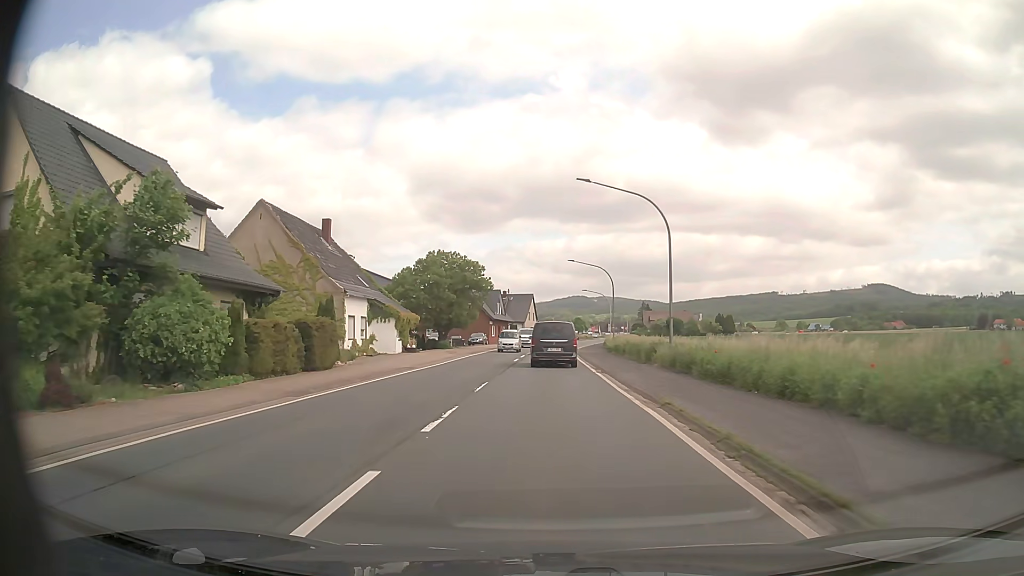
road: primary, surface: asphalt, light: Day
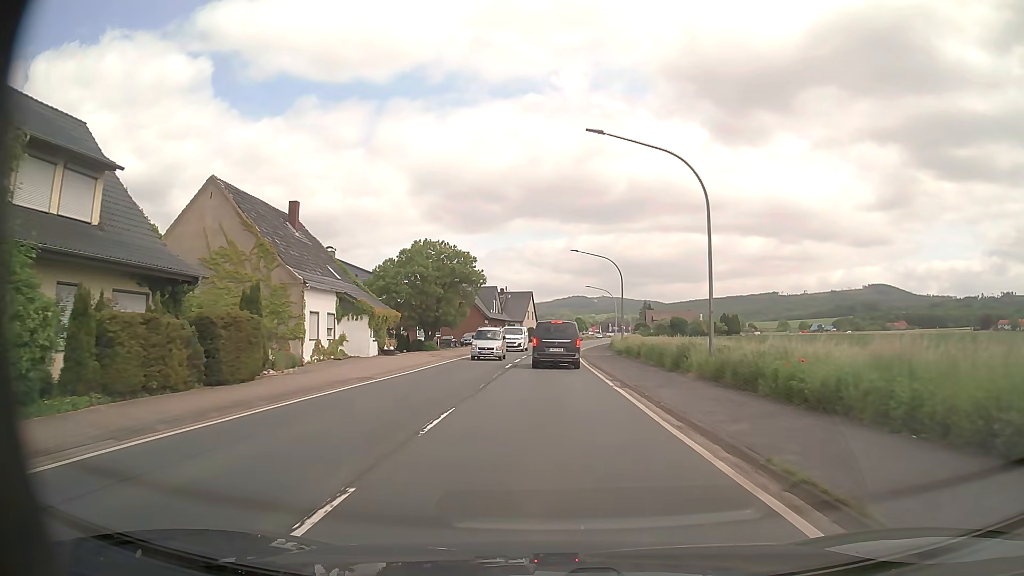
(0.0, +6.7) m; 0°
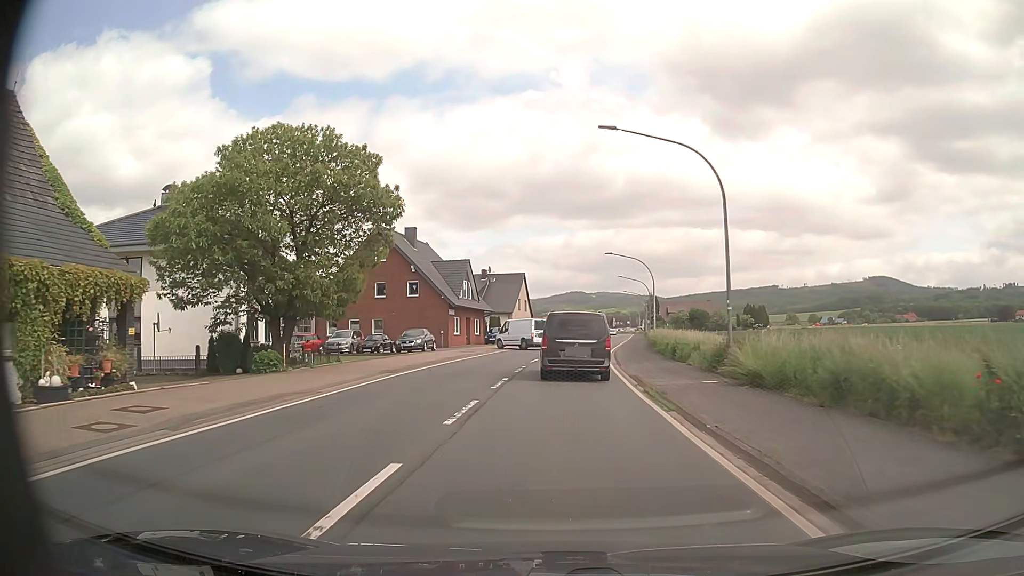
(0.0, +29.1) m; 0°
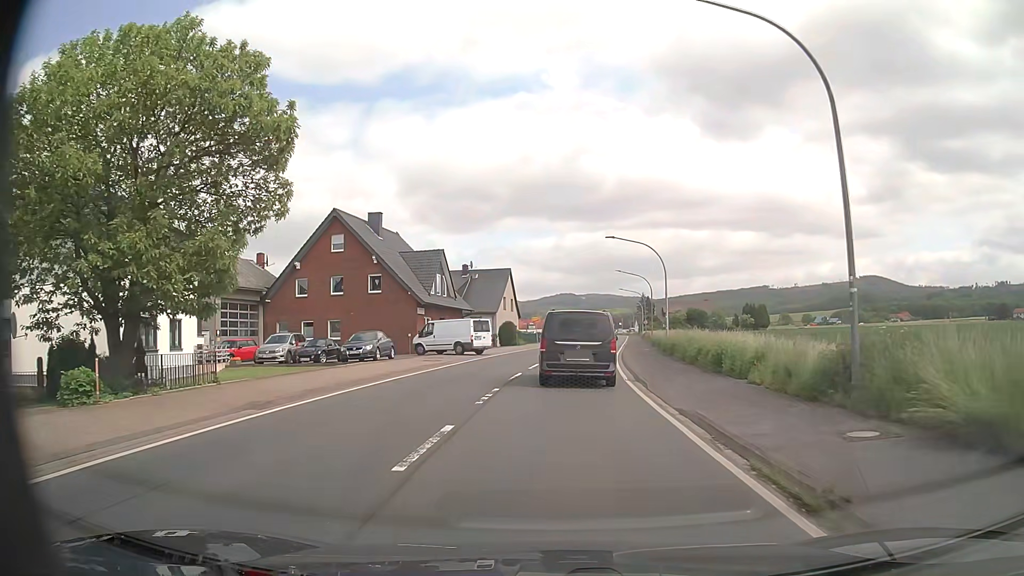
(+0.1, +9.1) m; +1°
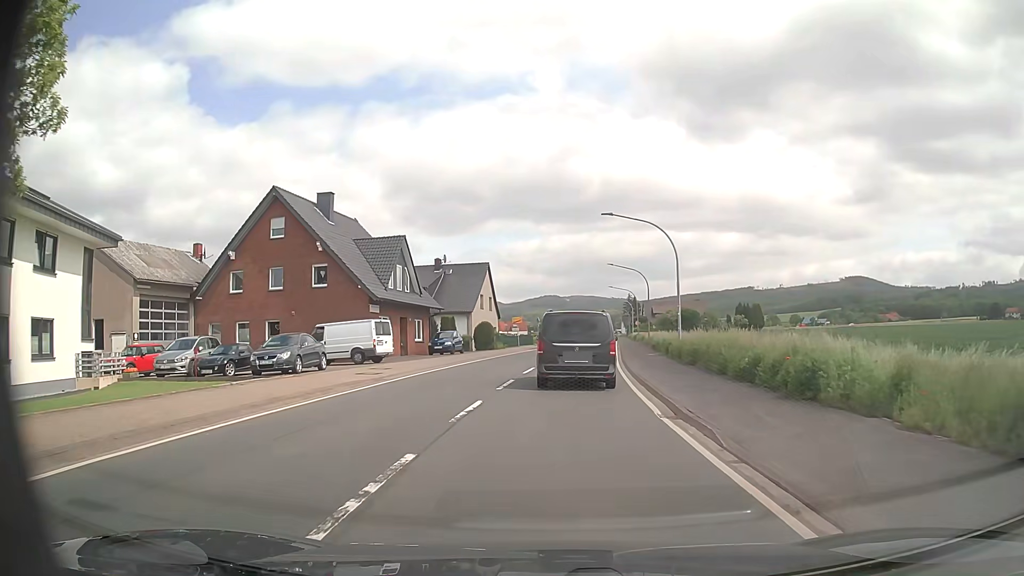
(+0.1, +8.4) m; +2°
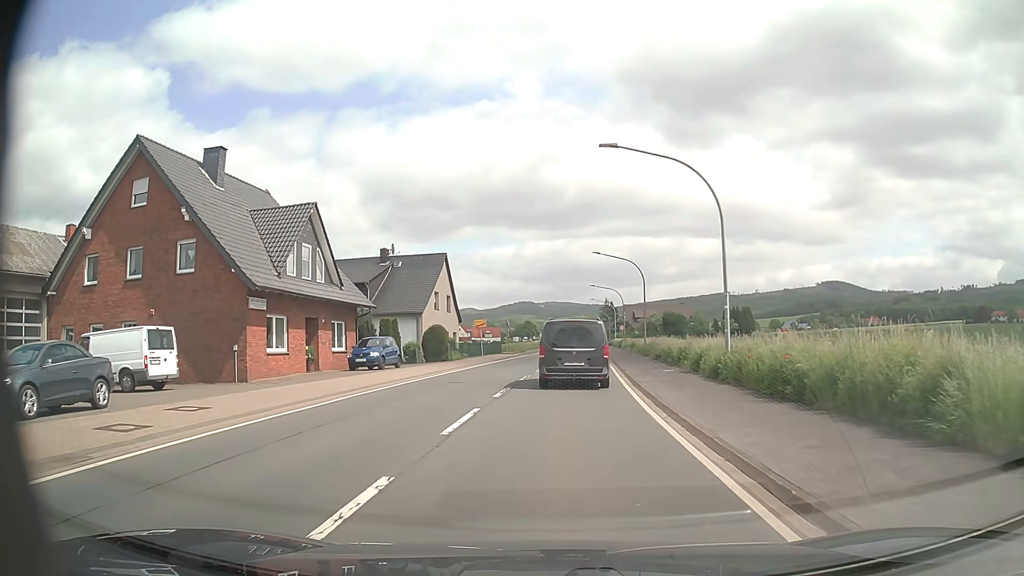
(+0.2, +12.8) m; +2°
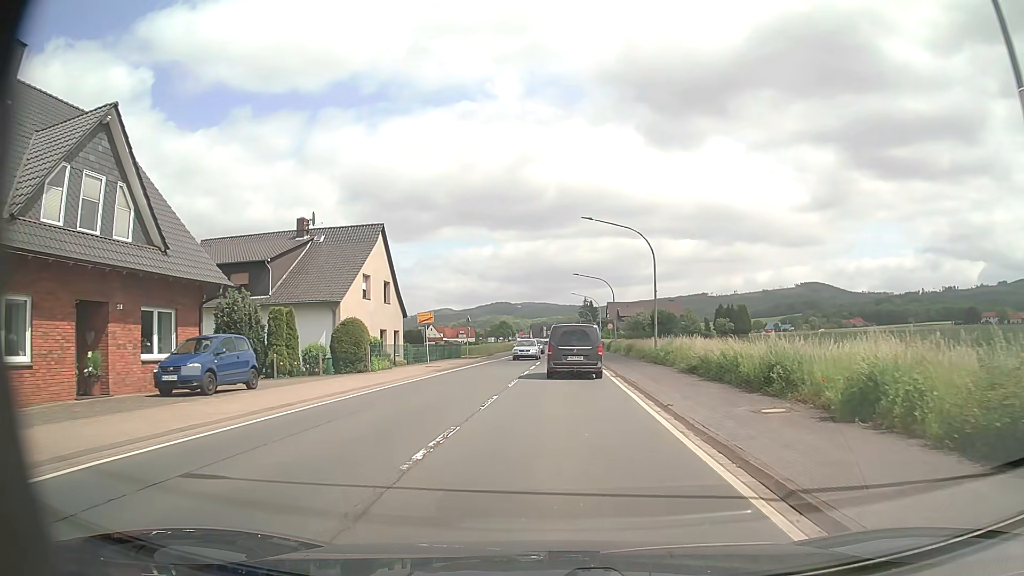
(+0.3, +14.9) m; +2°
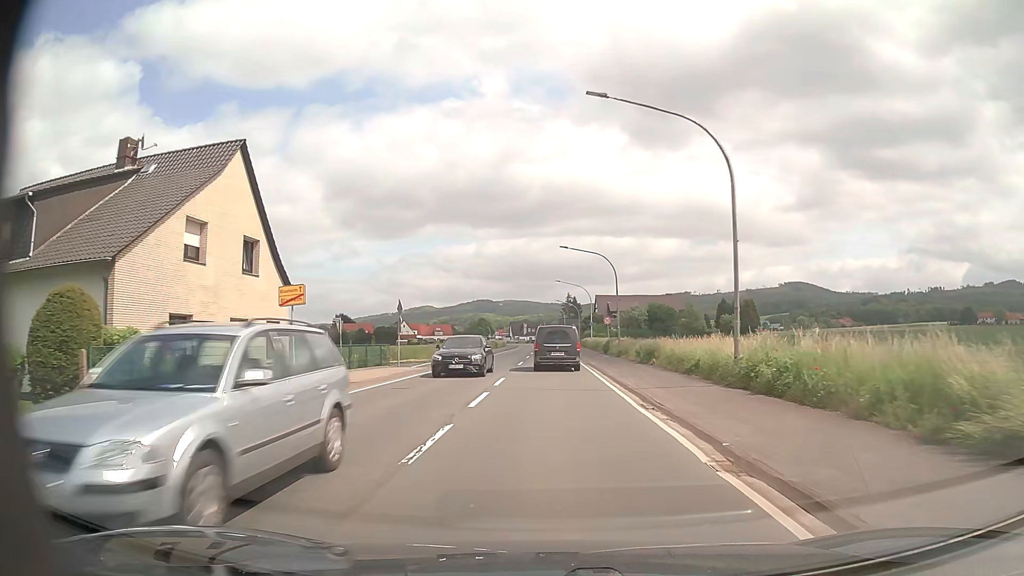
(+0.3, +18.5) m; +2°
(0, +10) (0, +20) (0, +30) (0, +40) (0, +50) (0, +60) (0, +70) (0, +80) (0, +90) (0, +100) m
